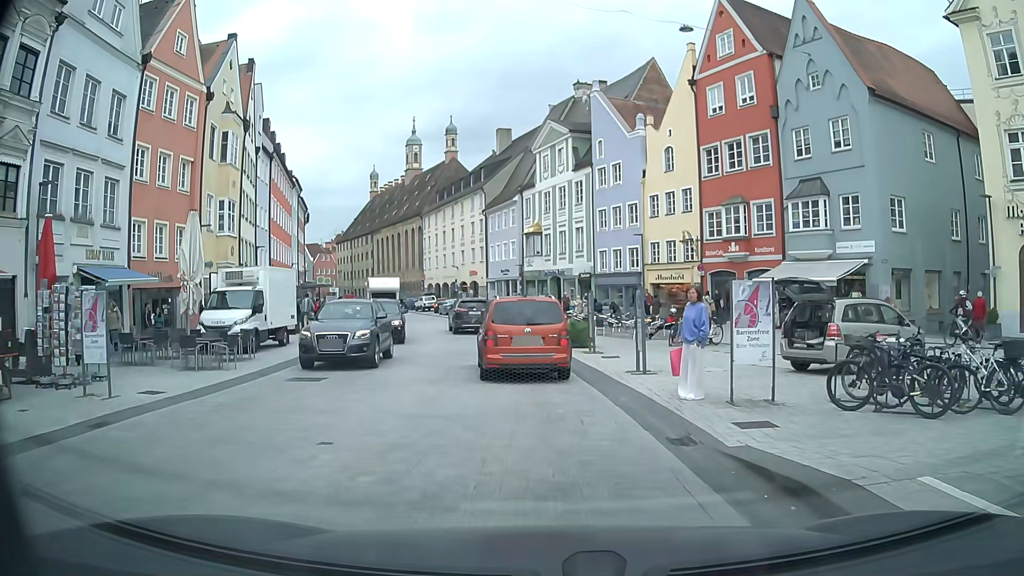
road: secondary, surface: asphalt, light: Day
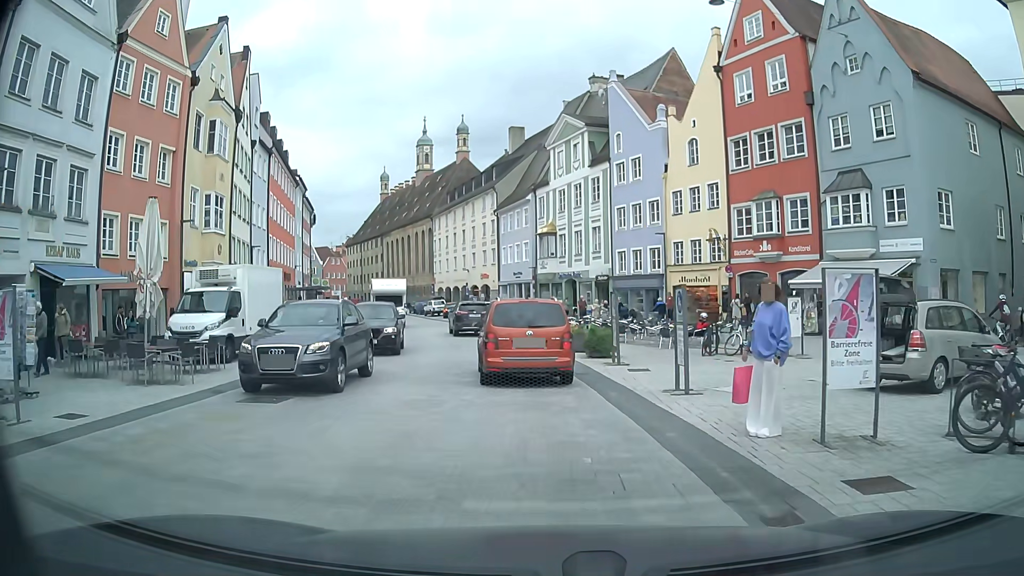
(0.0, +2.9) m; -1°
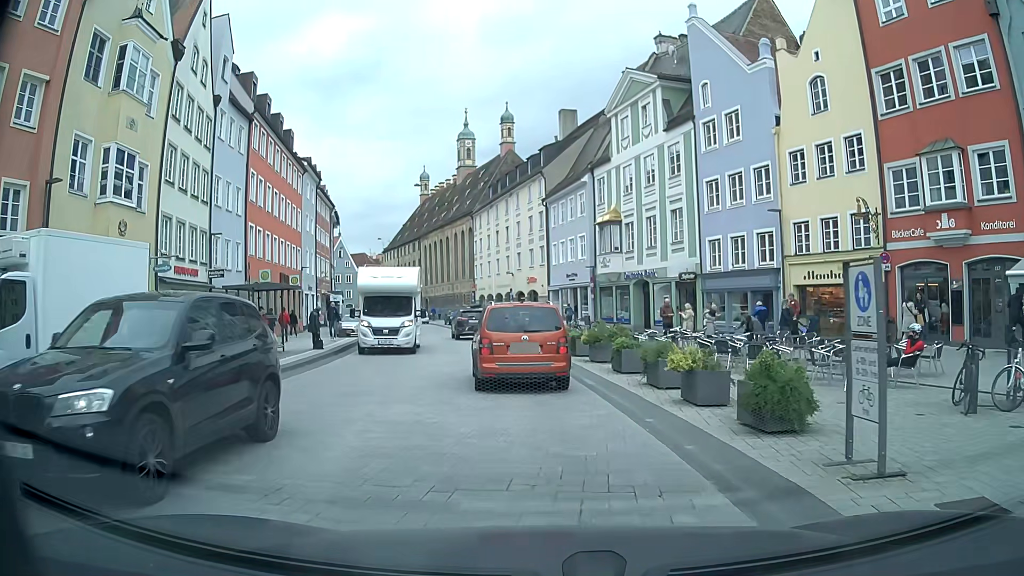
(-0.4, +11.6) m; -3°
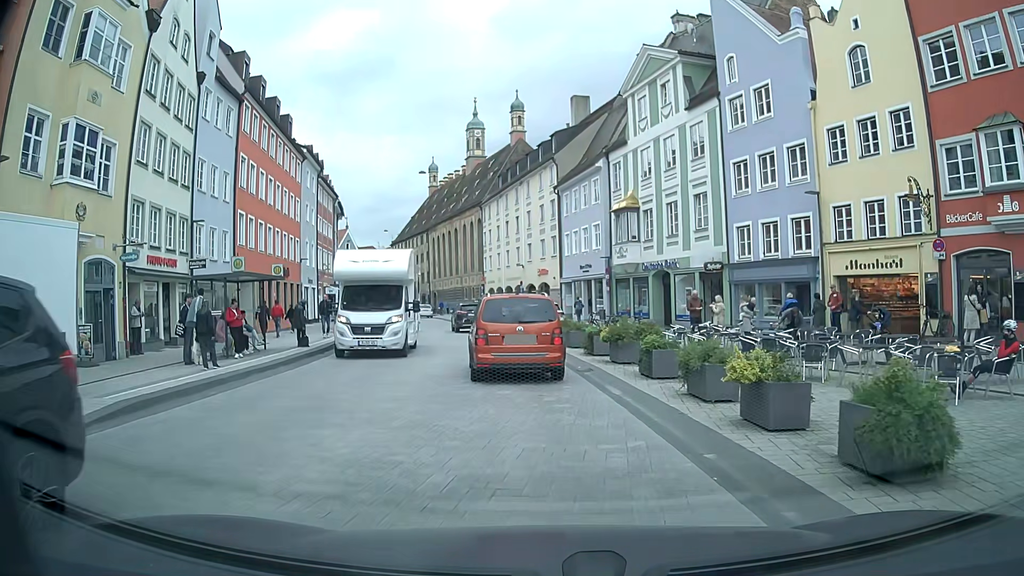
(-0.1, +2.8) m; -1°
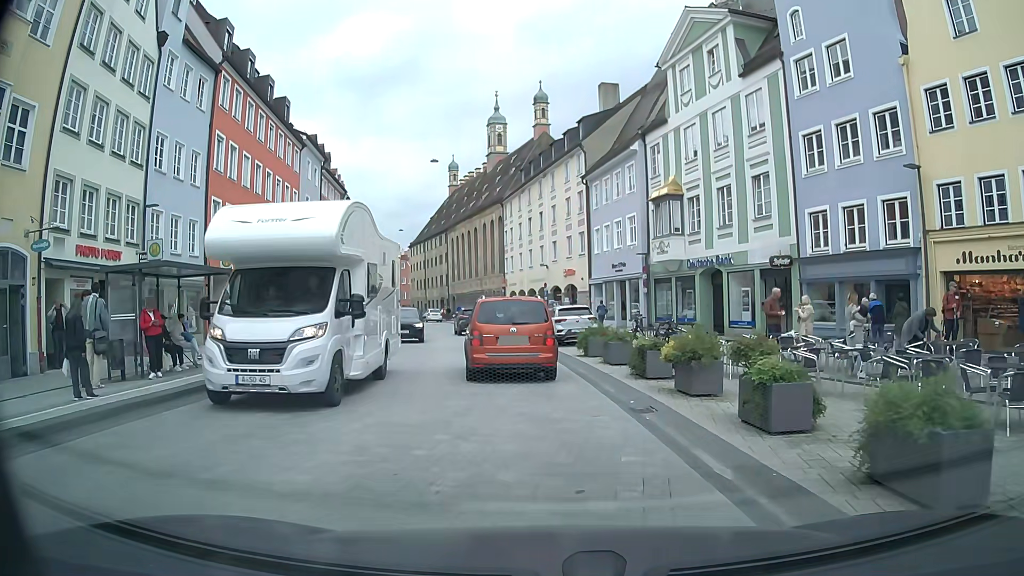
(-0.2, +5.7) m; -2°
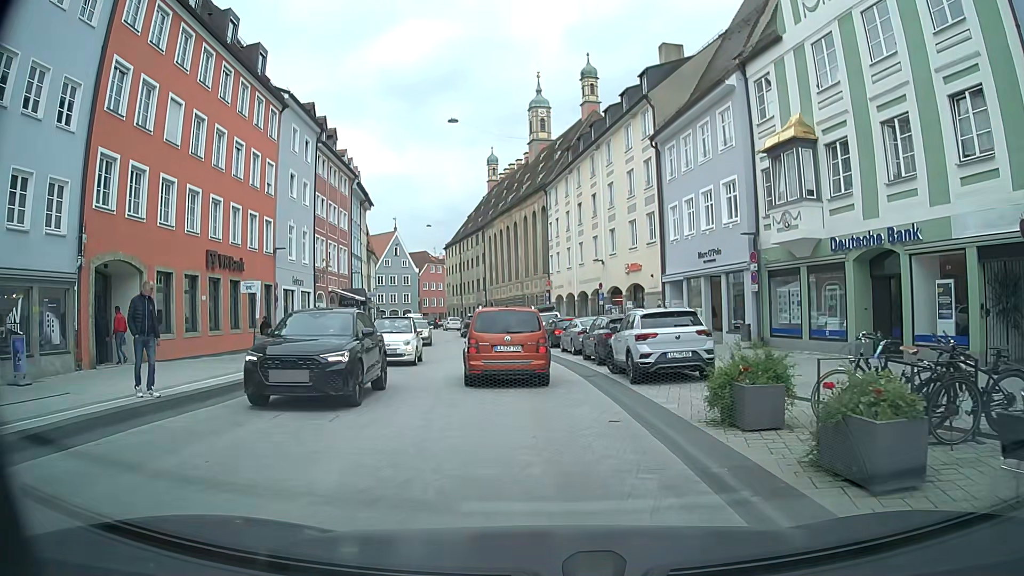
(-0.5, +11.9) m; -6°
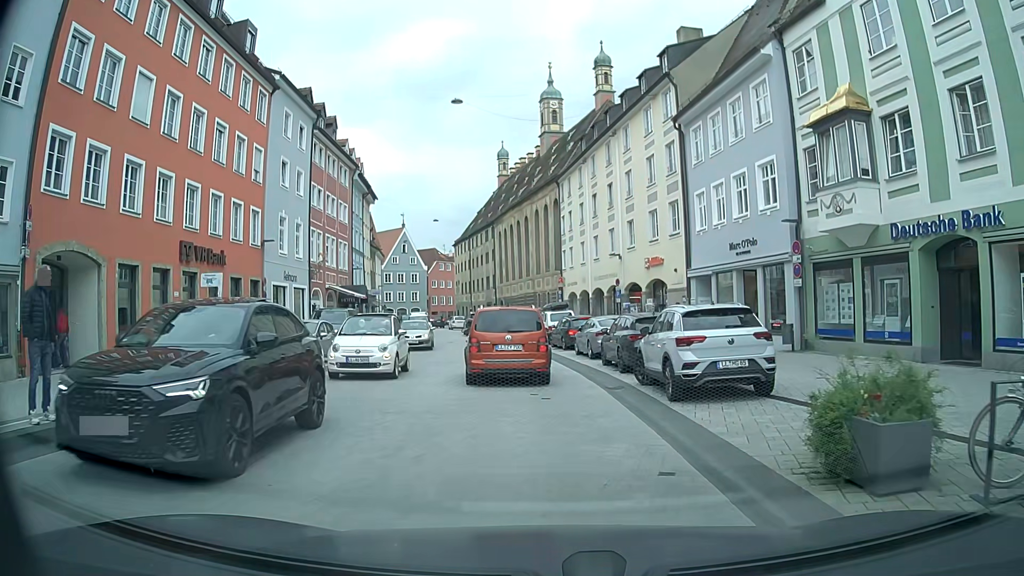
(+0.1, +3.1) m; 0°
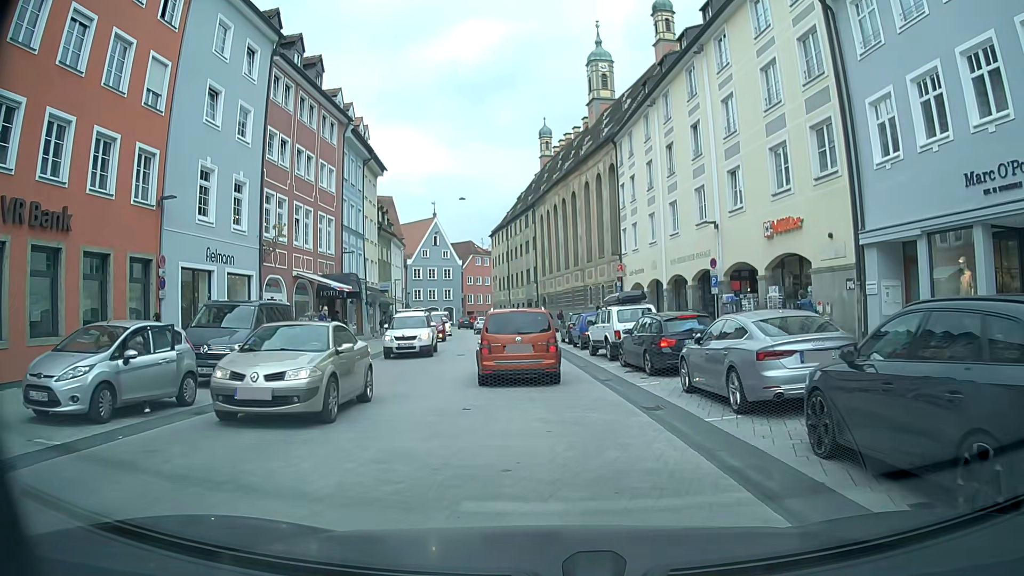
(-0.4, +13.2) m; -4°
